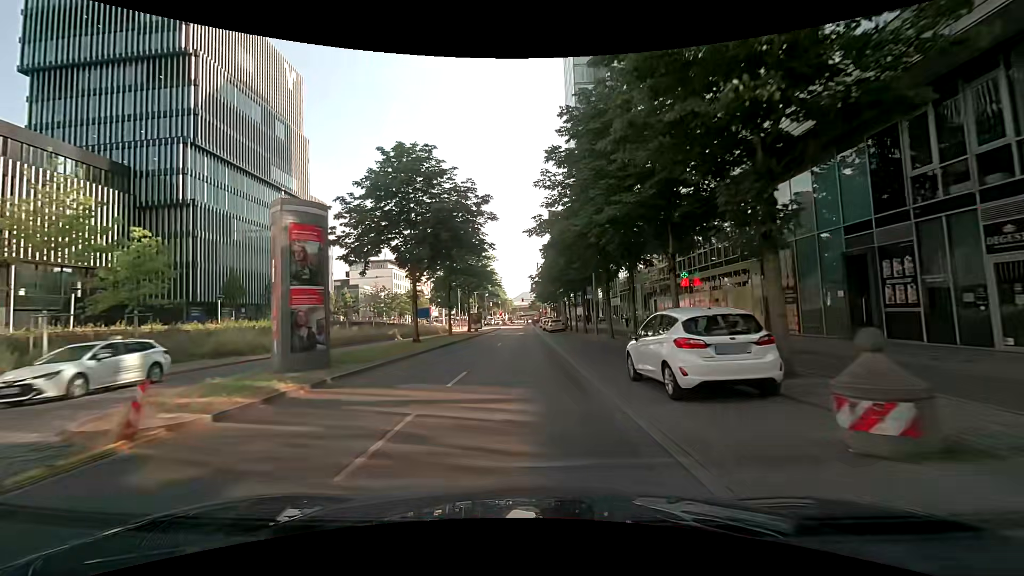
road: primary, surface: asphalt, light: Day
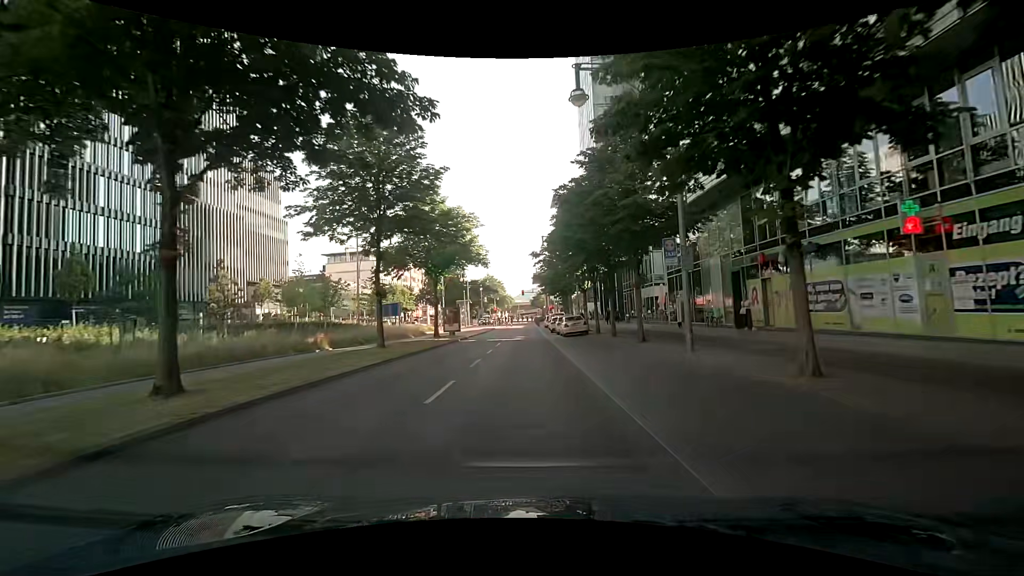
(-0.2, +20.3) m; 0°
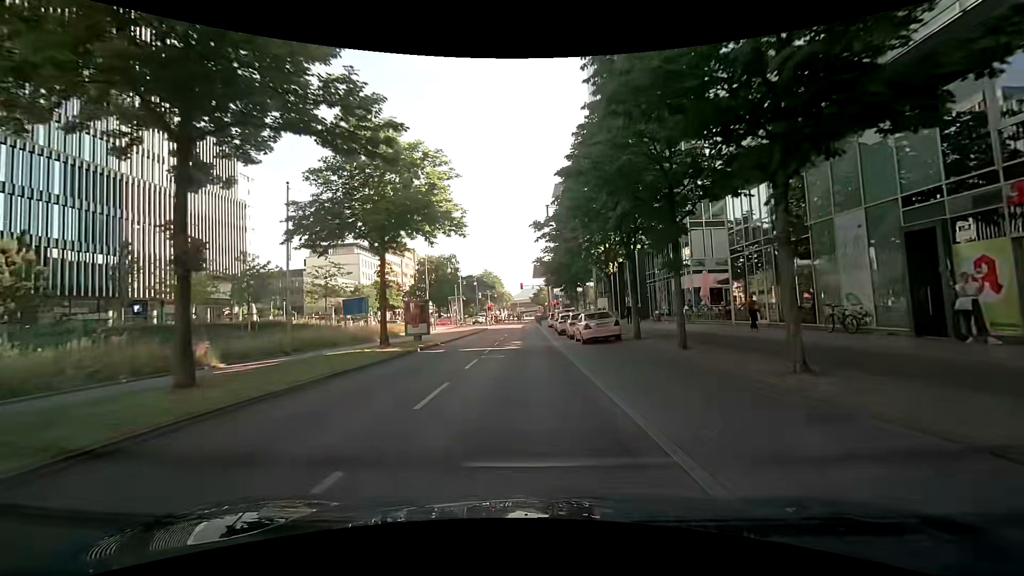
(-0.1, +12.5) m; -1°
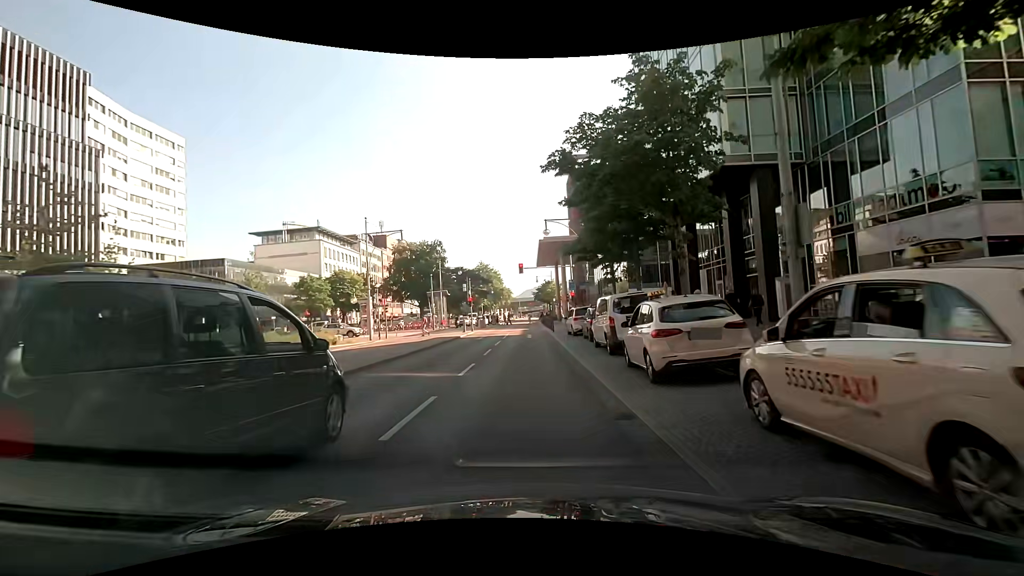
(+0.2, +25.6) m; 0°
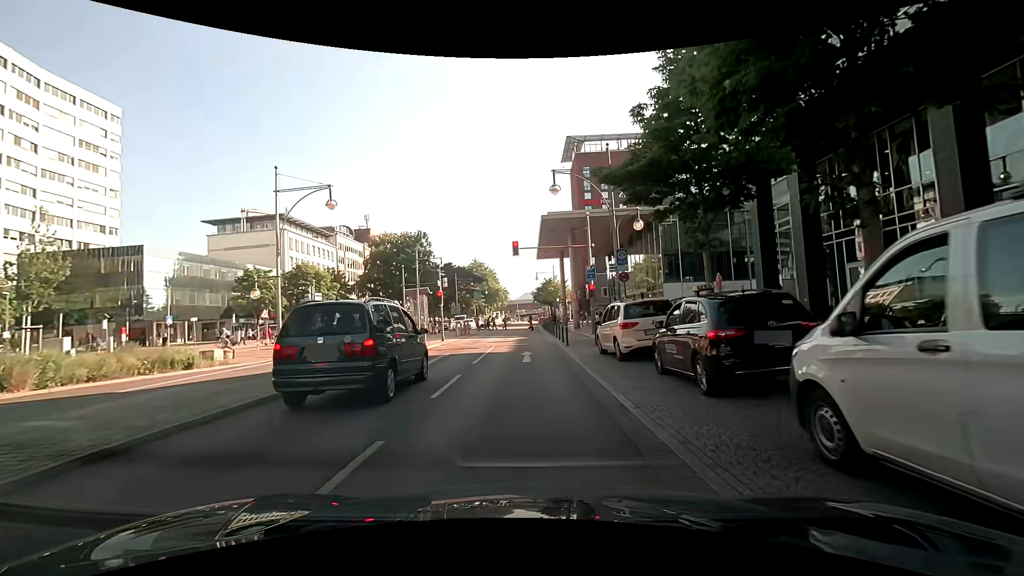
(+0.1, +14.7) m; 0°
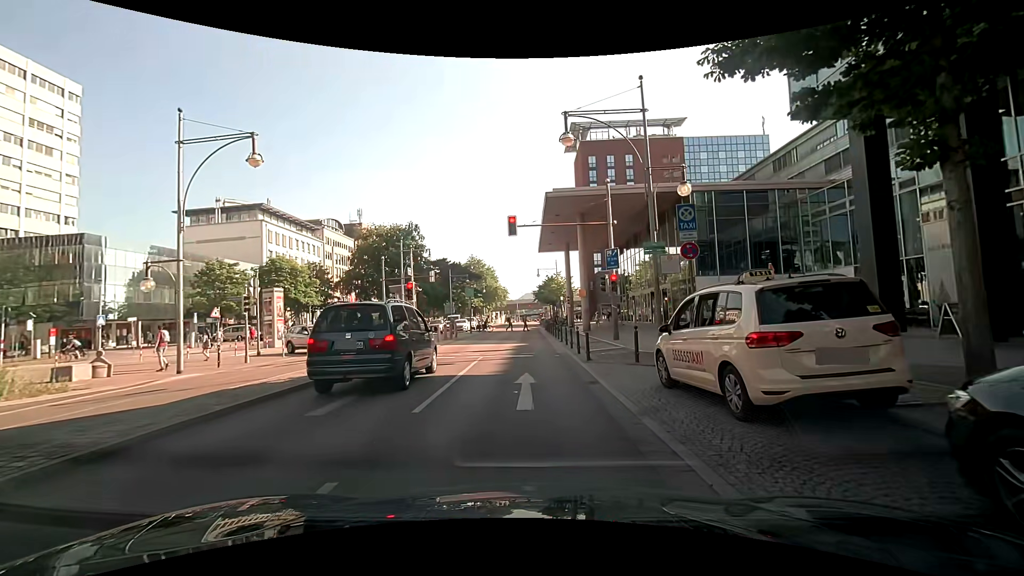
(+0.1, +7.5) m; 0°
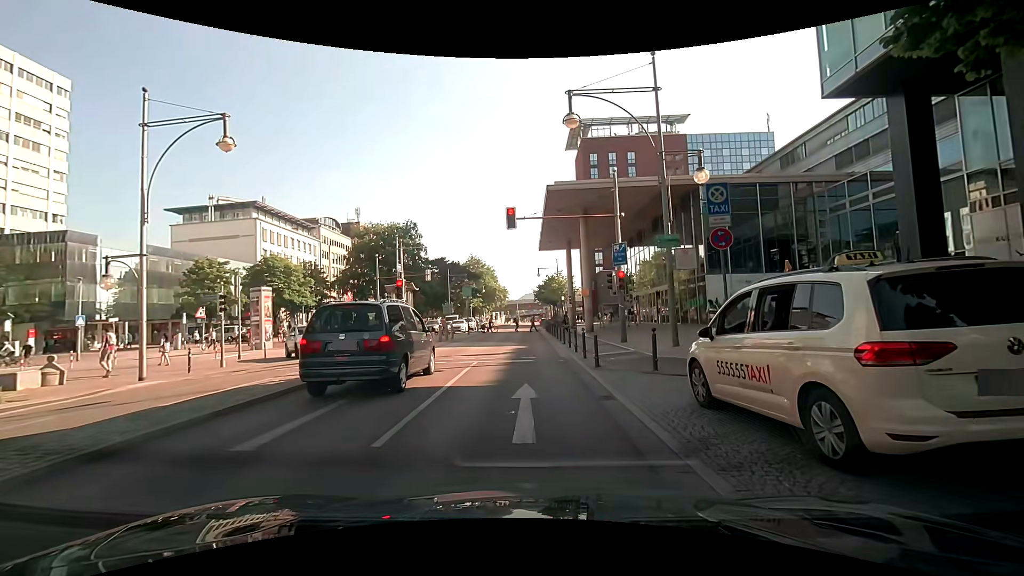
(0.0, +1.8) m; -1°
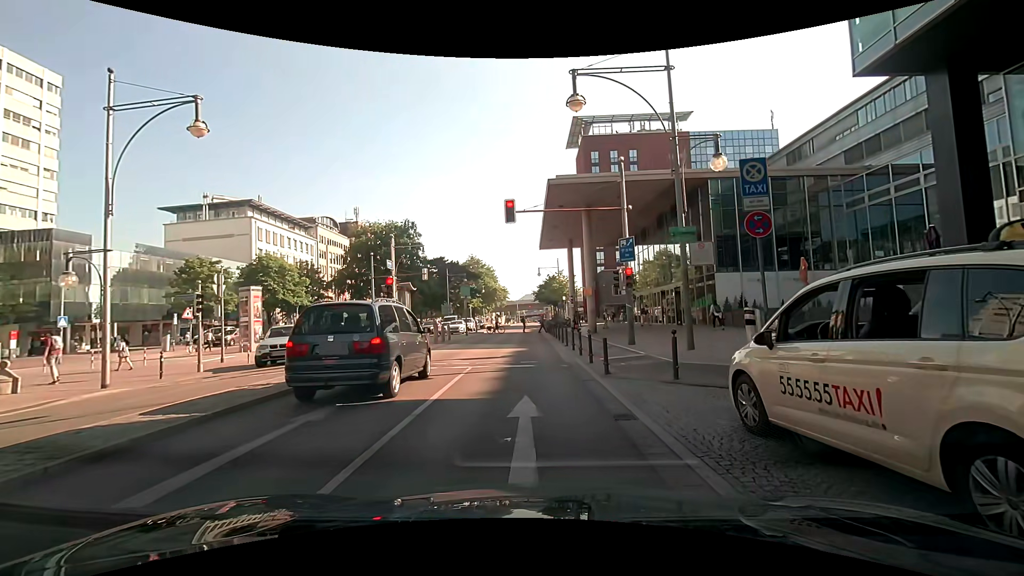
(+0.1, +1.5) m; +2°
